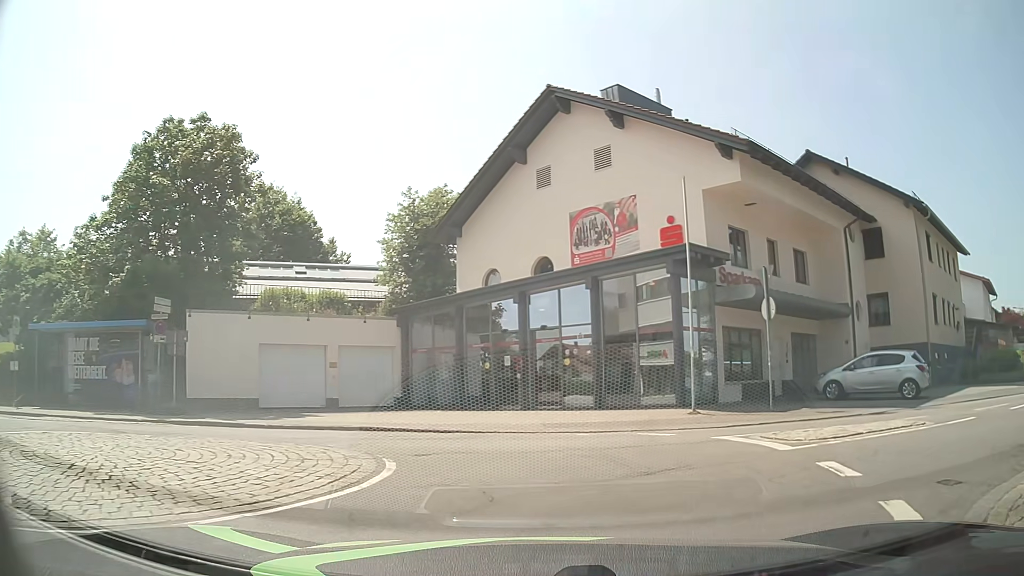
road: unclassified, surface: asphalt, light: Day
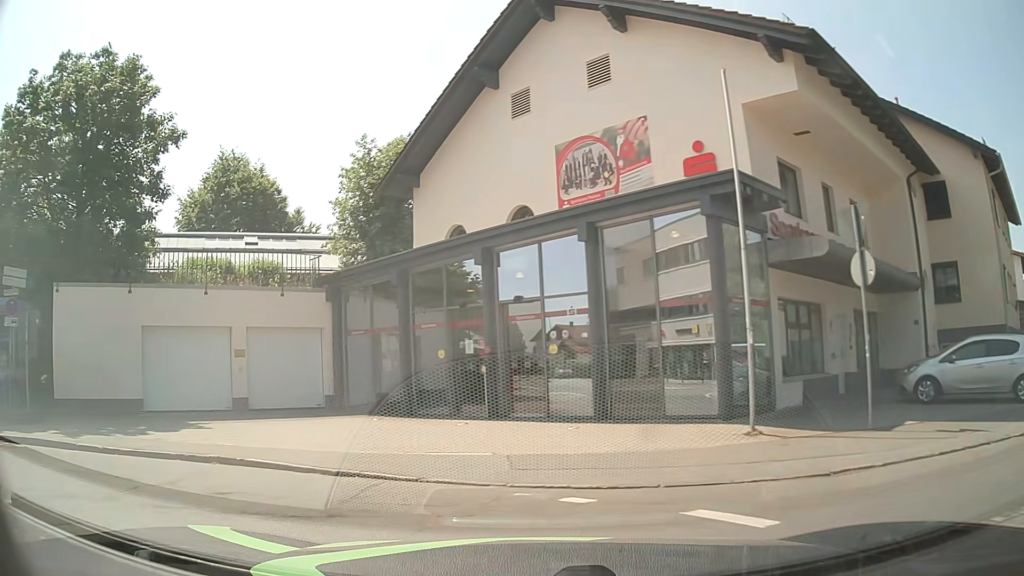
(+0.6, +6.4) m; -1°
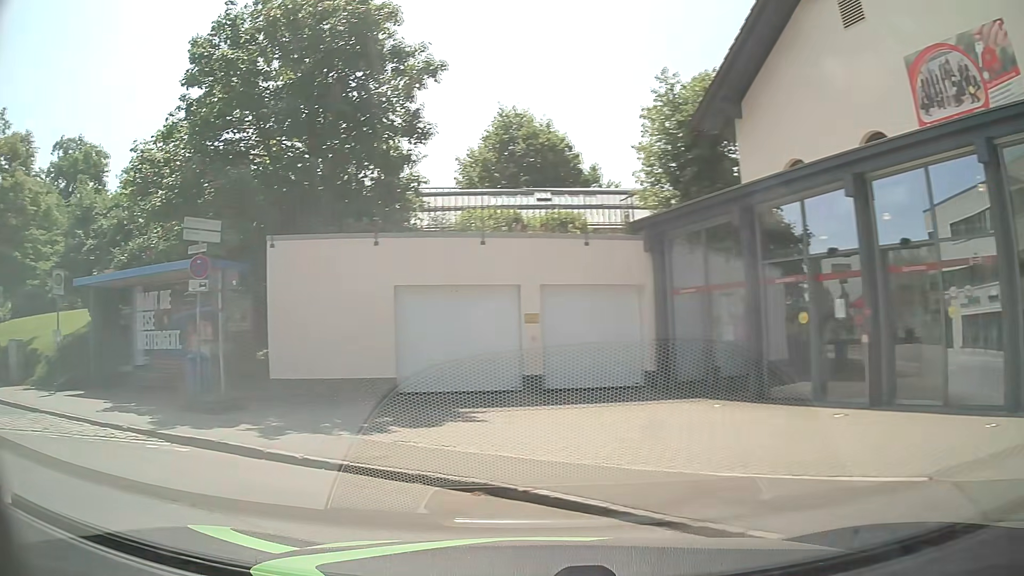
(-0.7, +3.9) m; -25°
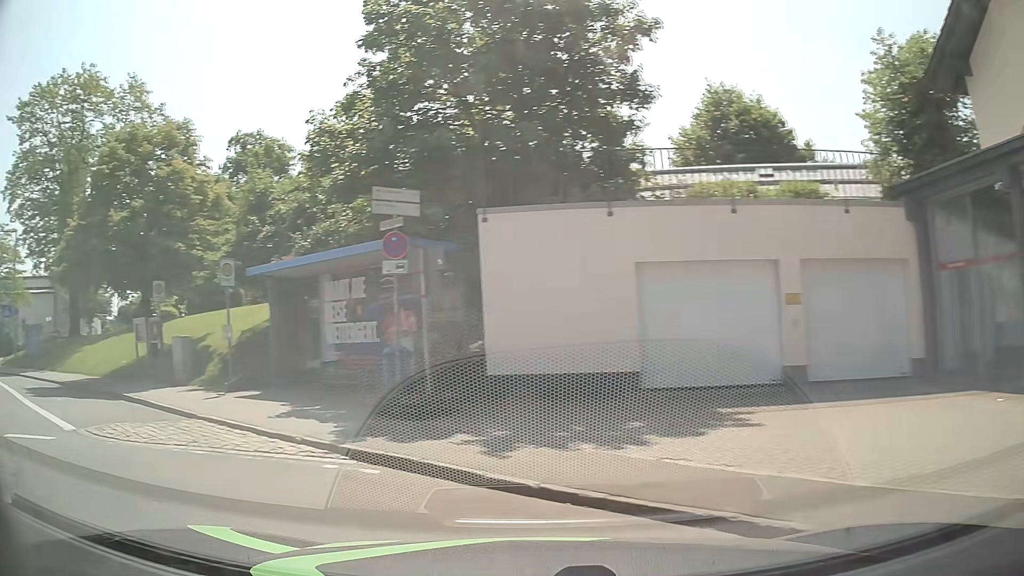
(-0.3, +2.1) m; -16°
